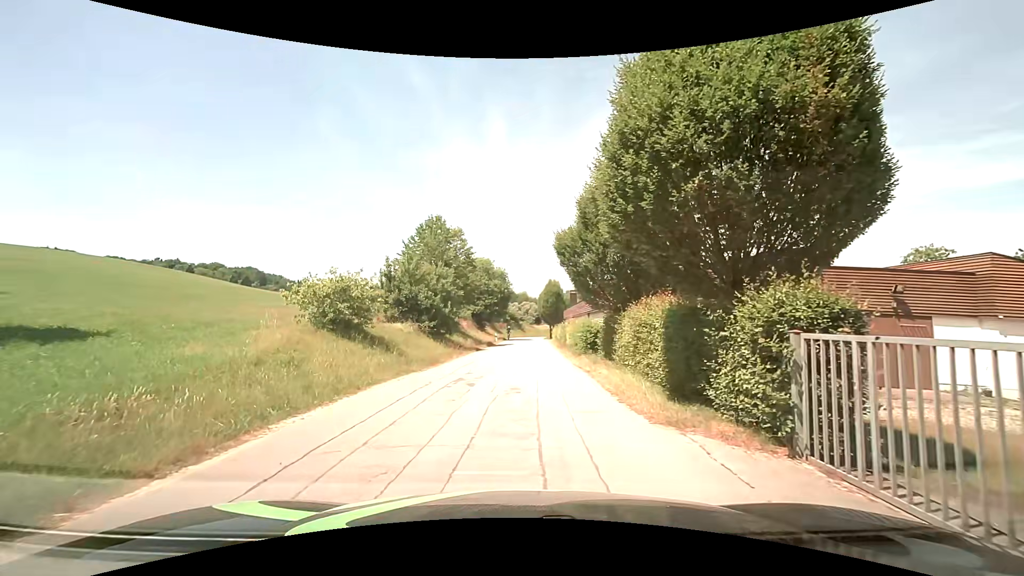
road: residential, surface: asphalt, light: Day
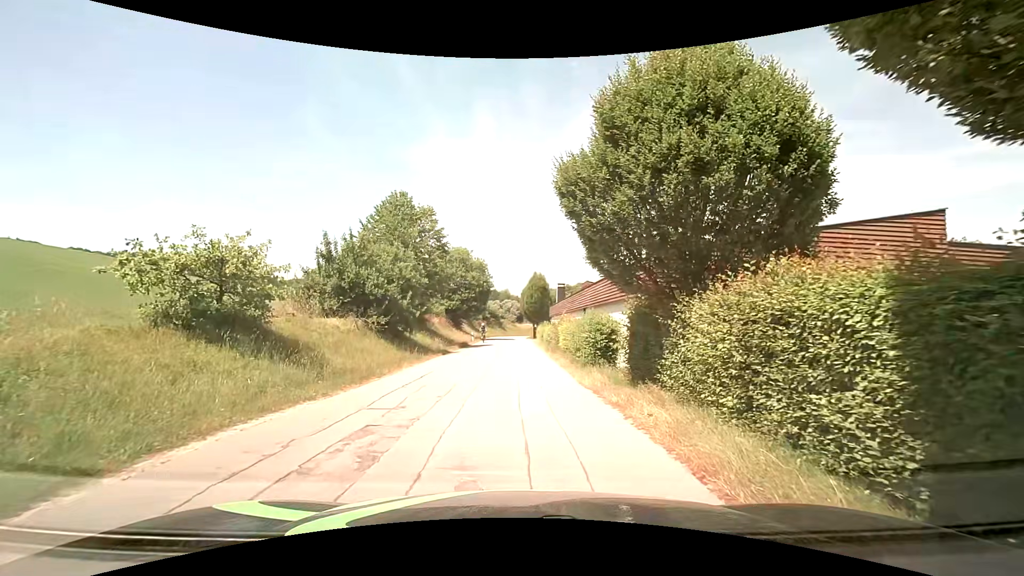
(0.0, +7.3) m; +1°
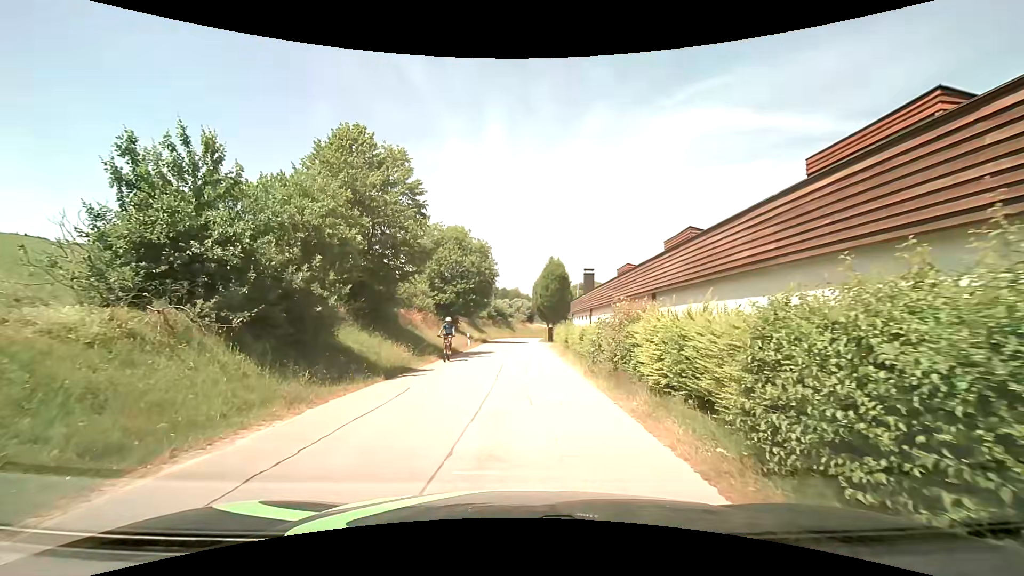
(-0.1, +13.1) m; -1°
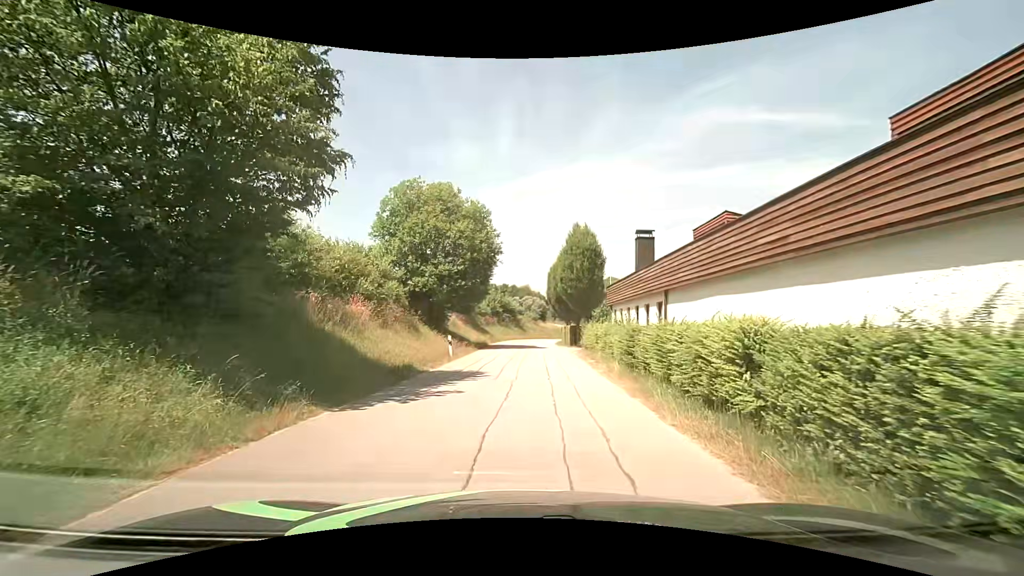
(0.0, +14.4) m; -1°
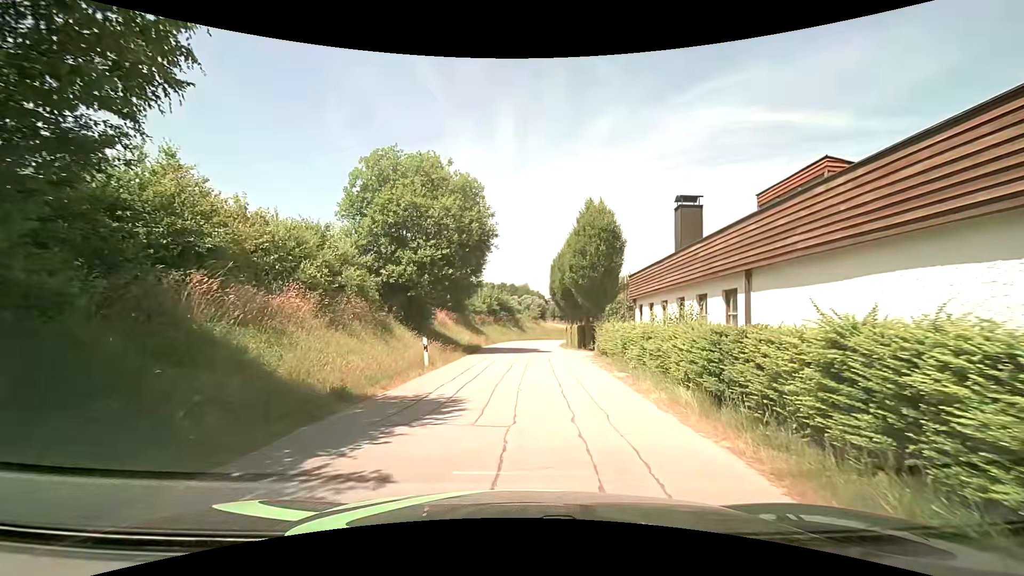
(0.0, +6.0) m; 0°
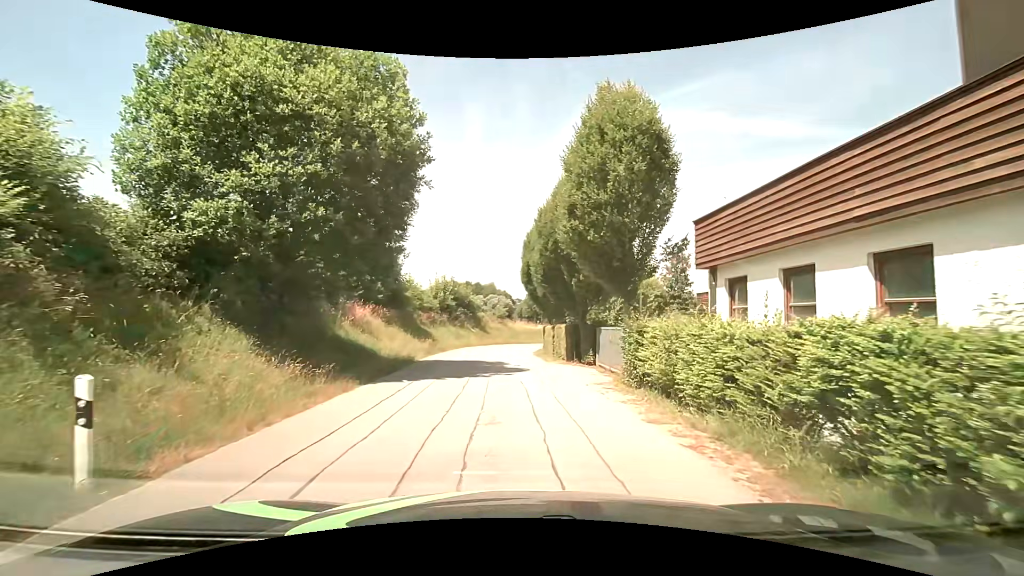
(+0.3, +12.6) m; +4°
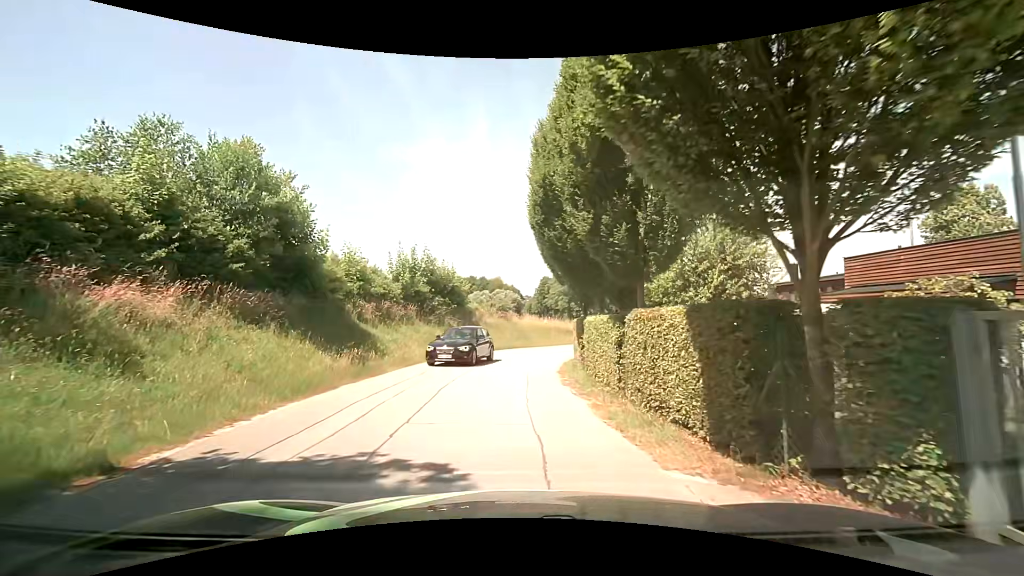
(+0.1, +16.4) m; -1°
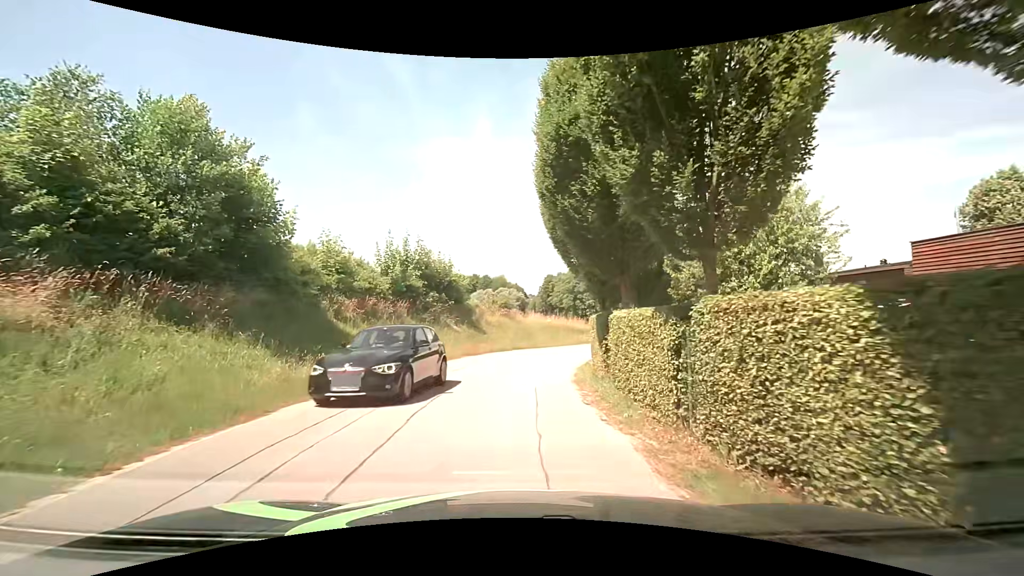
(0.0, +3.3) m; -1°
(0, +10) (0, +20) (+4, +29) (+8, +38) (+13, +47) (+16, +57) (+16, +67) (+16, +77) (+16, +87) (+16, +97) m
